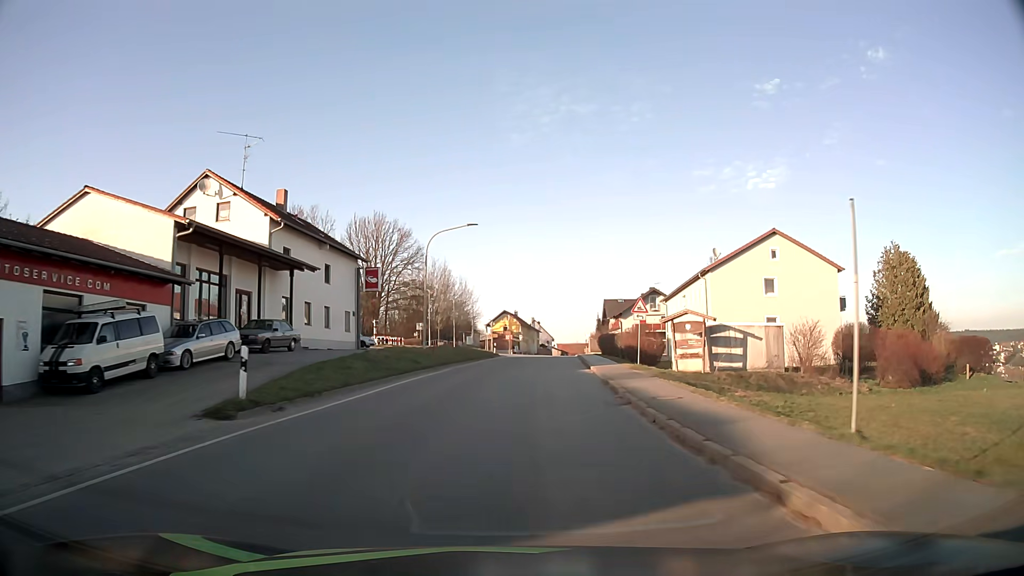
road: tertiary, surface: asphalt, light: Day
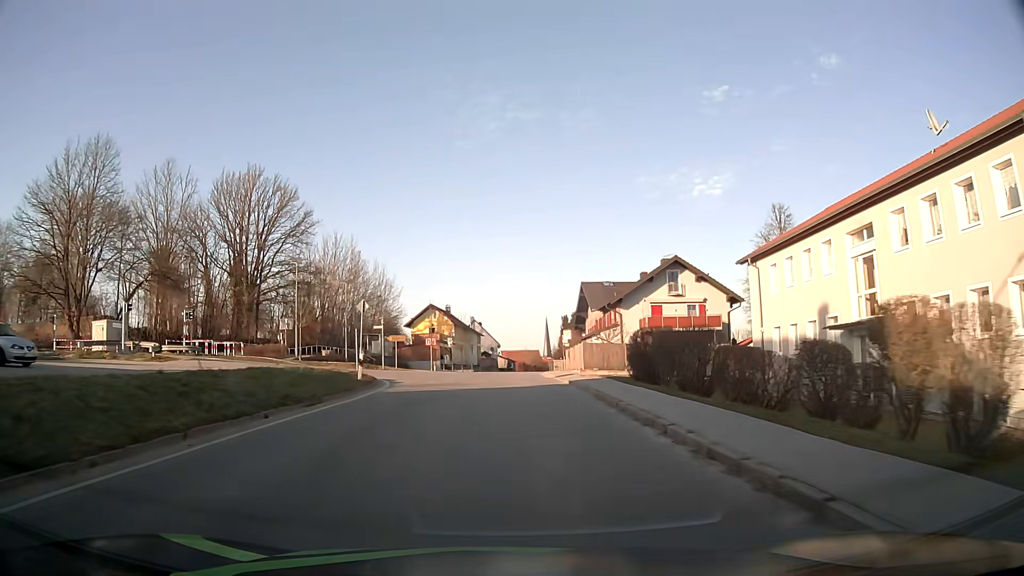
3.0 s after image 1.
(+2.2, +38.9) m; +5°
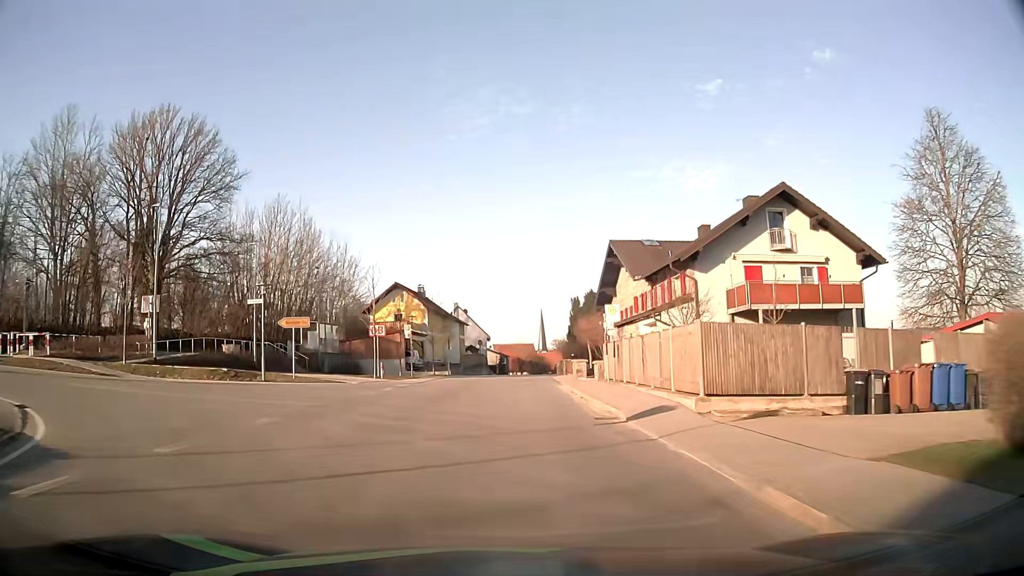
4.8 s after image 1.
(+0.2, +23.4) m; +1°
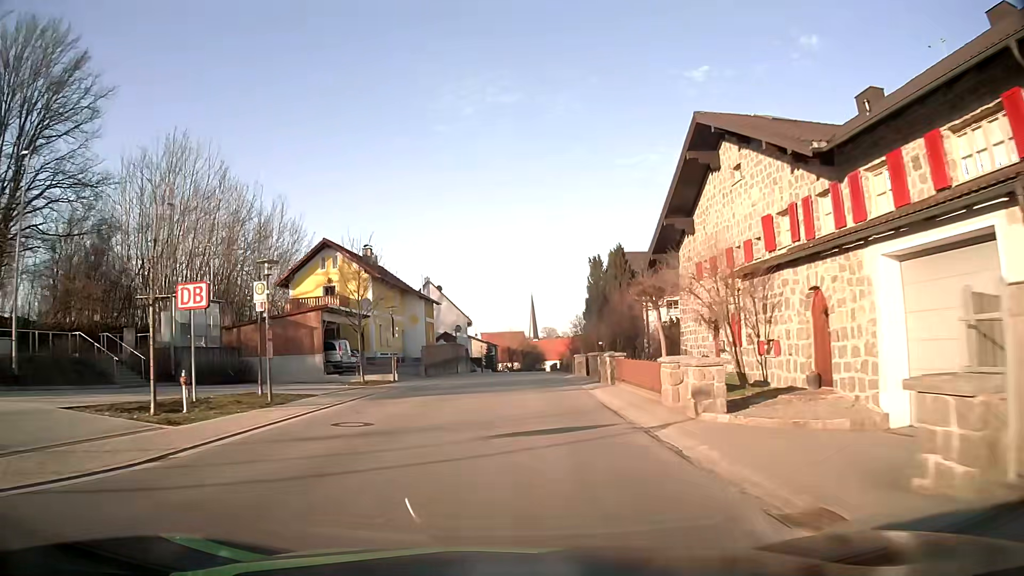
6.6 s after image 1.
(+0.2, +23.8) m; +1°
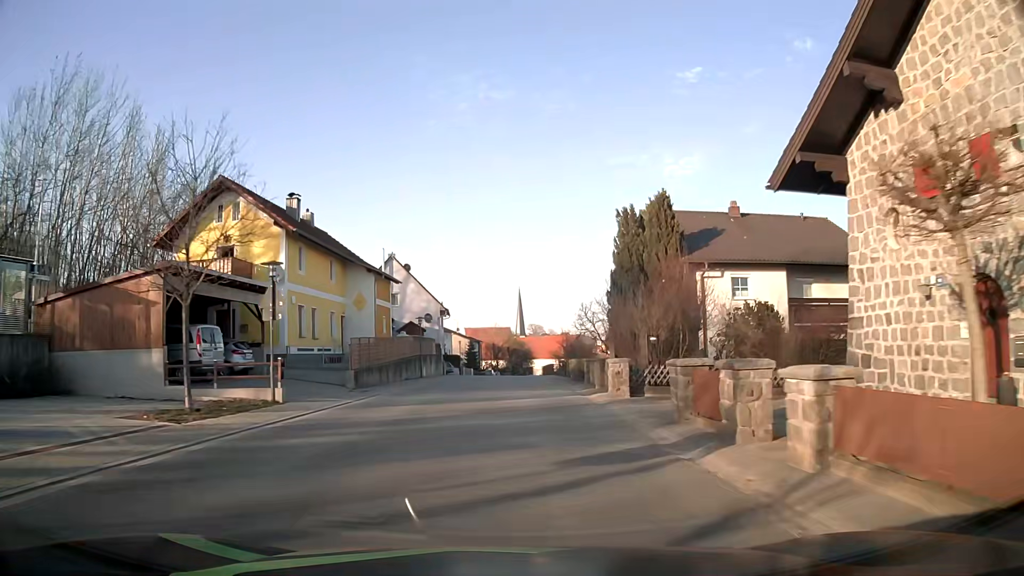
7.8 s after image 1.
(+0.2, +16.2) m; +2°
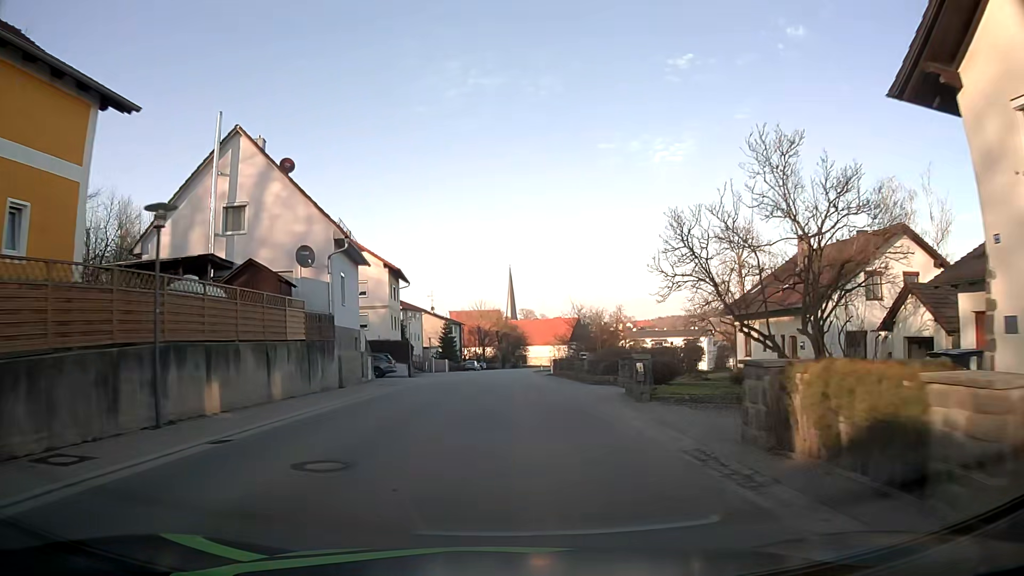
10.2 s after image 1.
(+0.3, +32.1) m; +1°
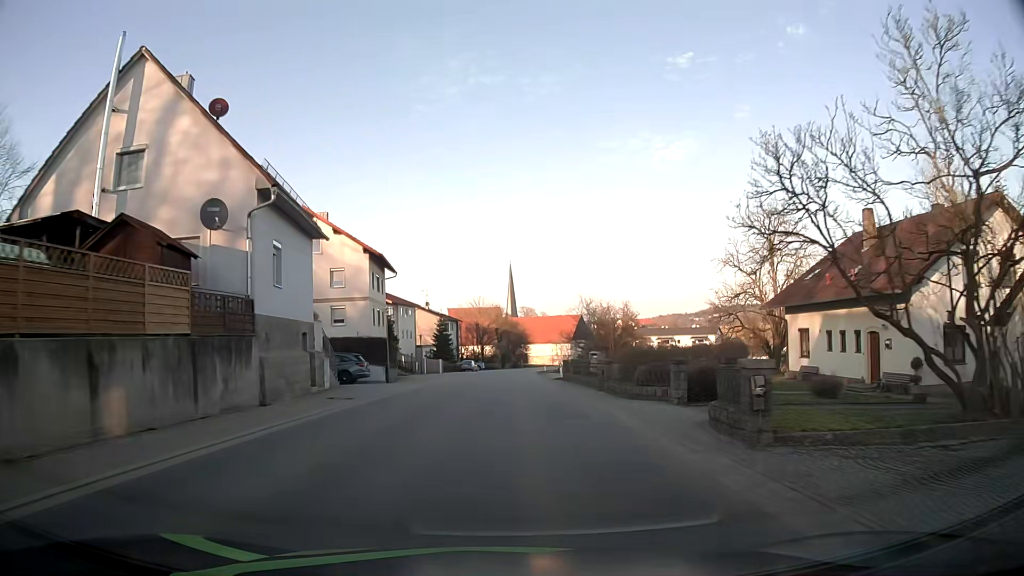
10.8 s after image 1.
(-0.1, +8.0) m; 0°
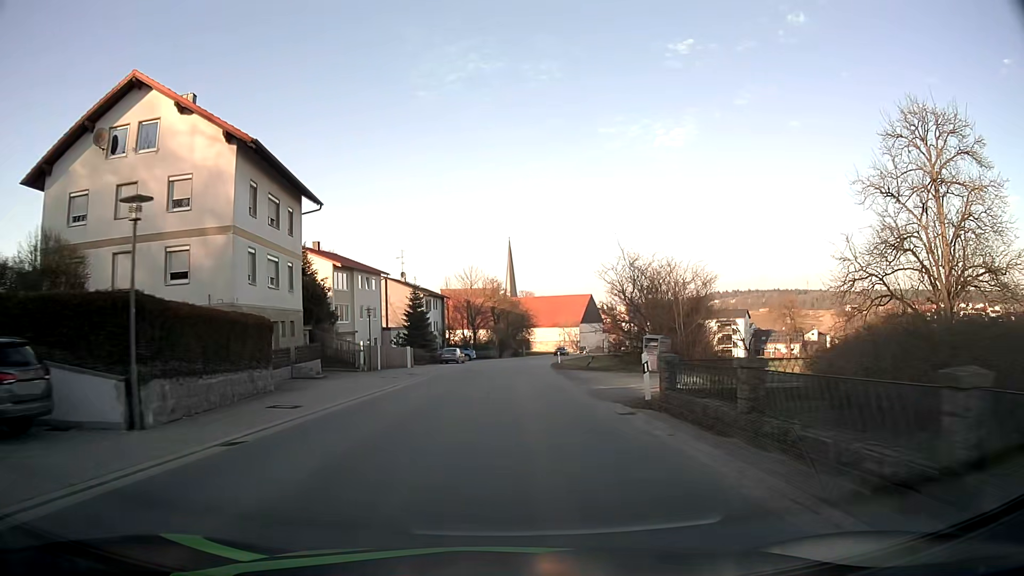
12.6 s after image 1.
(0.0, +24.4) m; 0°
(0, +10) (0, +20) (0, +30) (+1, +40) (+1, +50) (+2, +60) (+3, +70) (+4, +80) (+6, +90) (+8, +99) m
